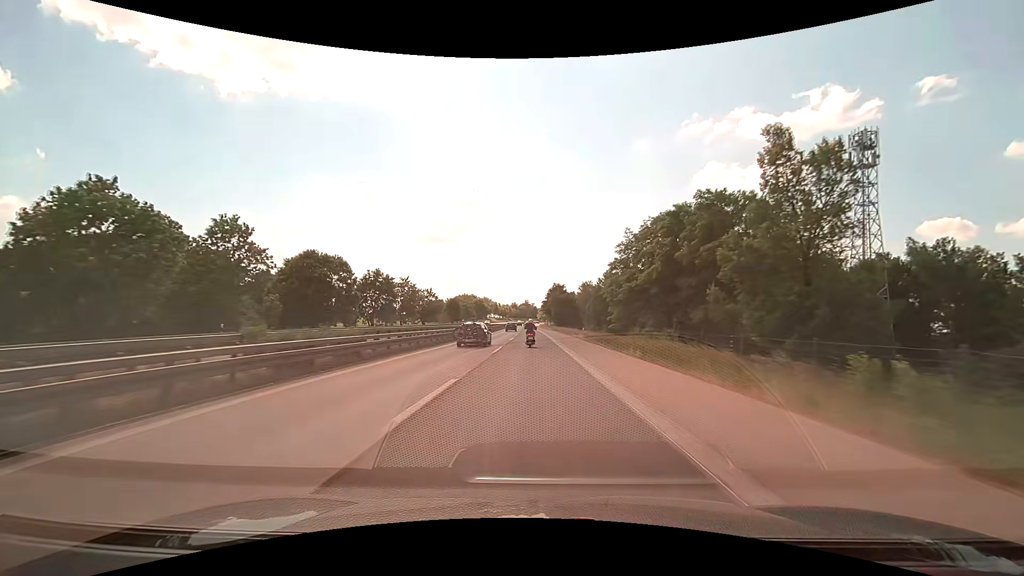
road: motorway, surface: asphalt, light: Day
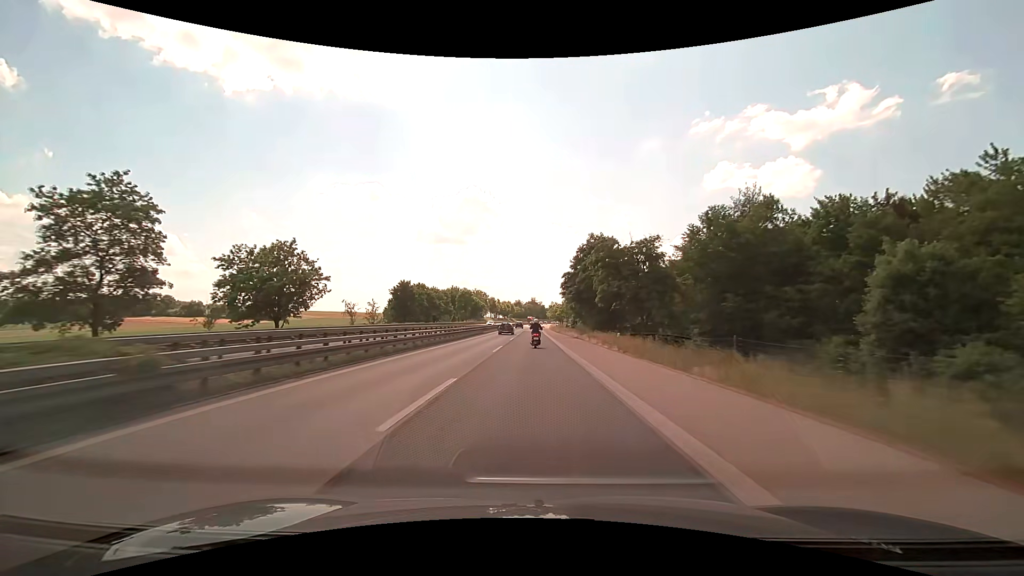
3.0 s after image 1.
(-0.7, +71.1) m; -1°
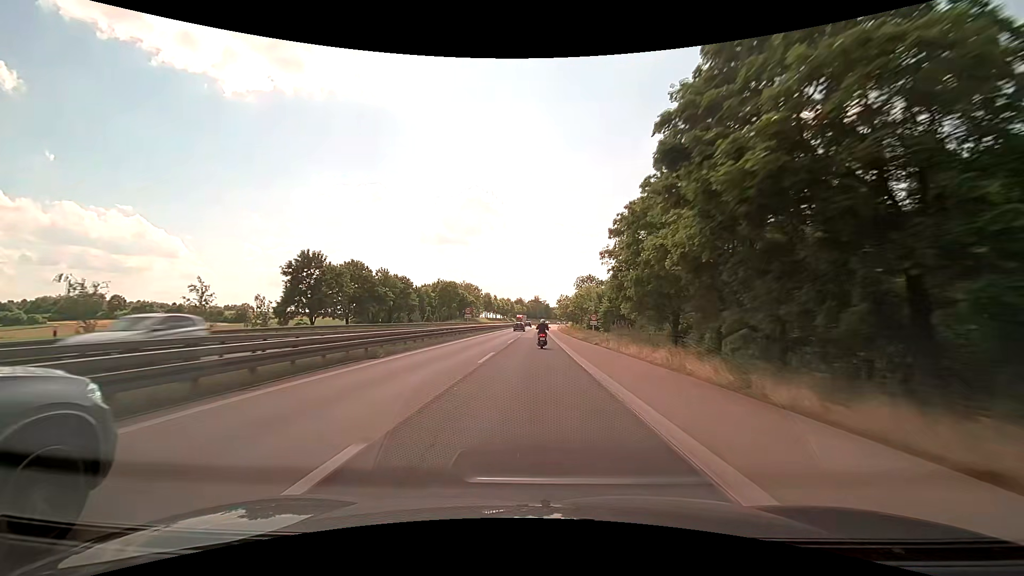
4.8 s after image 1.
(-0.1, +42.3) m; 0°
(0, +10) (0, +20) (0, +30) (0, +40) (0, +50) (0, +60) (0, +70) (0, +80) (0, +90) (0, +100) m
